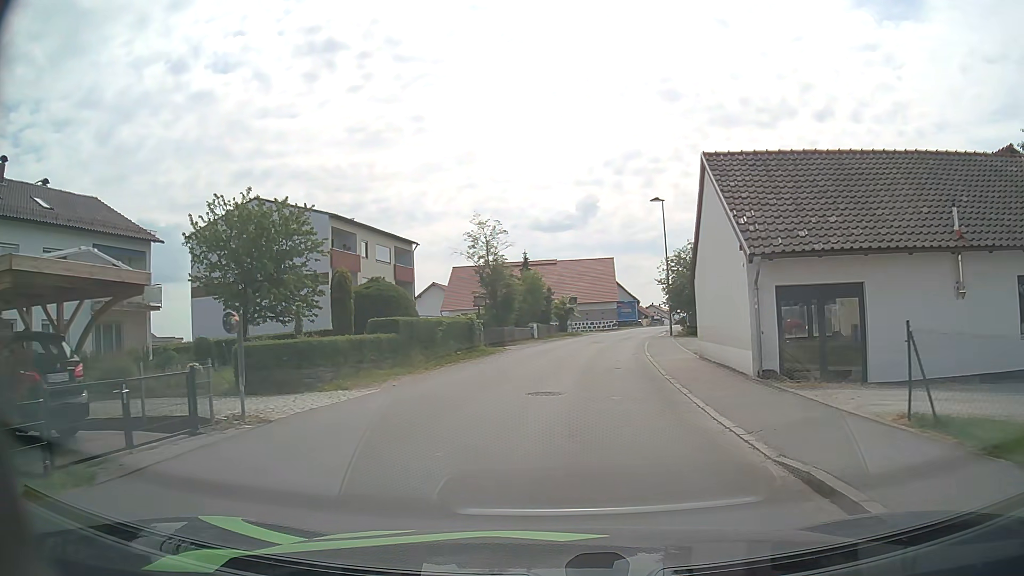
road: unclassified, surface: asphalt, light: Day
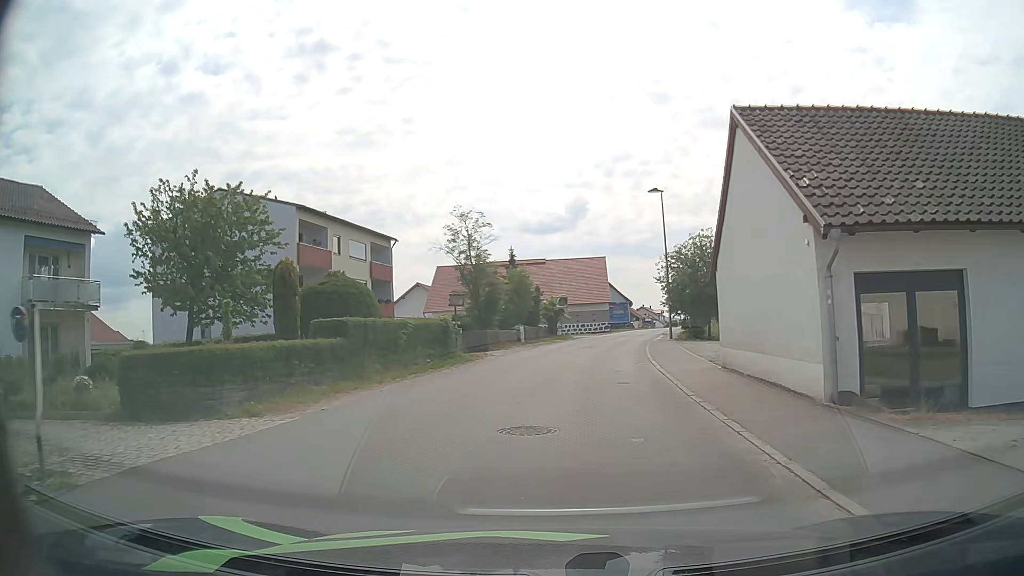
(0.0, +4.3) m; +1°
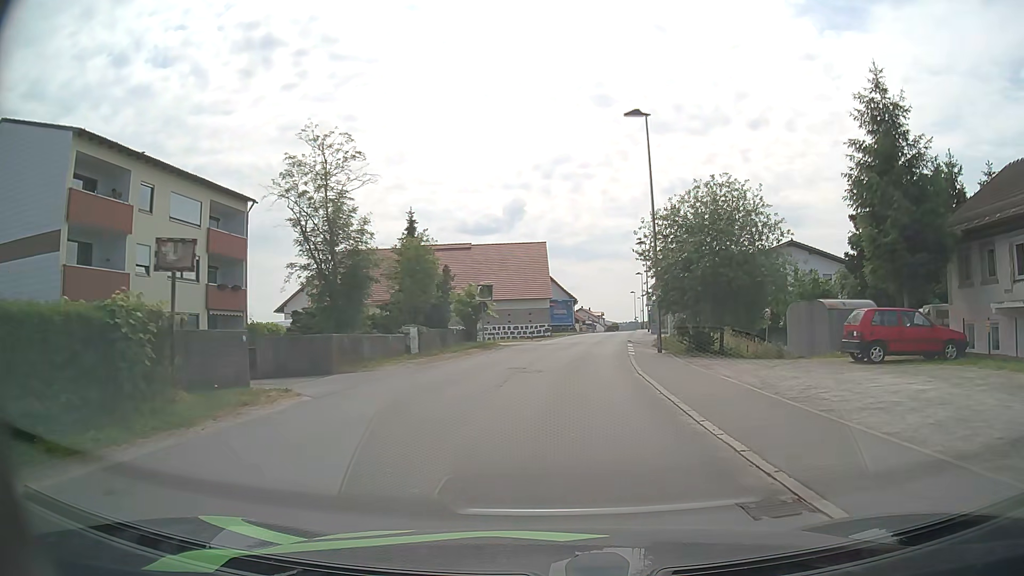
(+0.8, +17.6) m; +5°
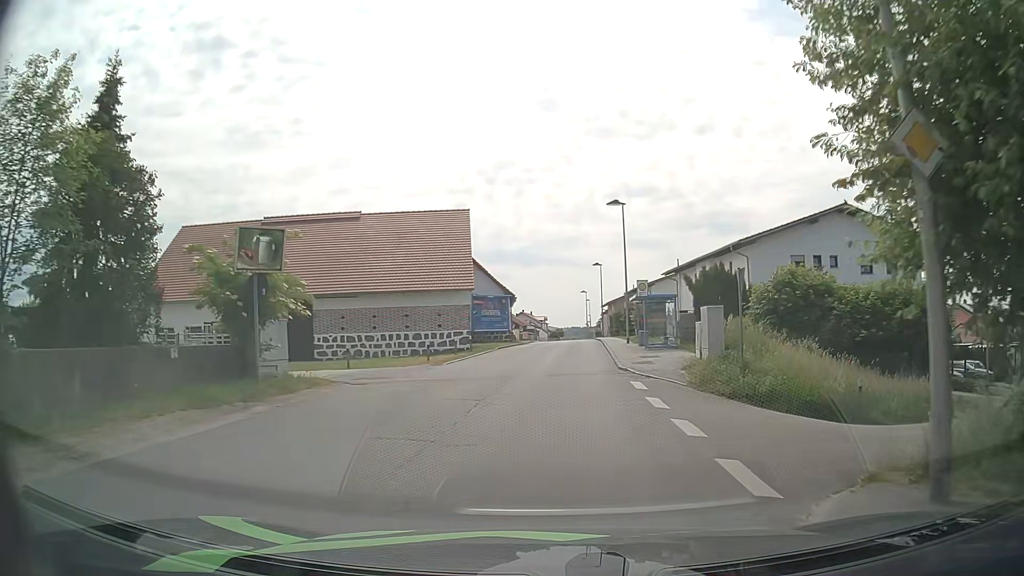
(+1.3, +22.7) m; +6°
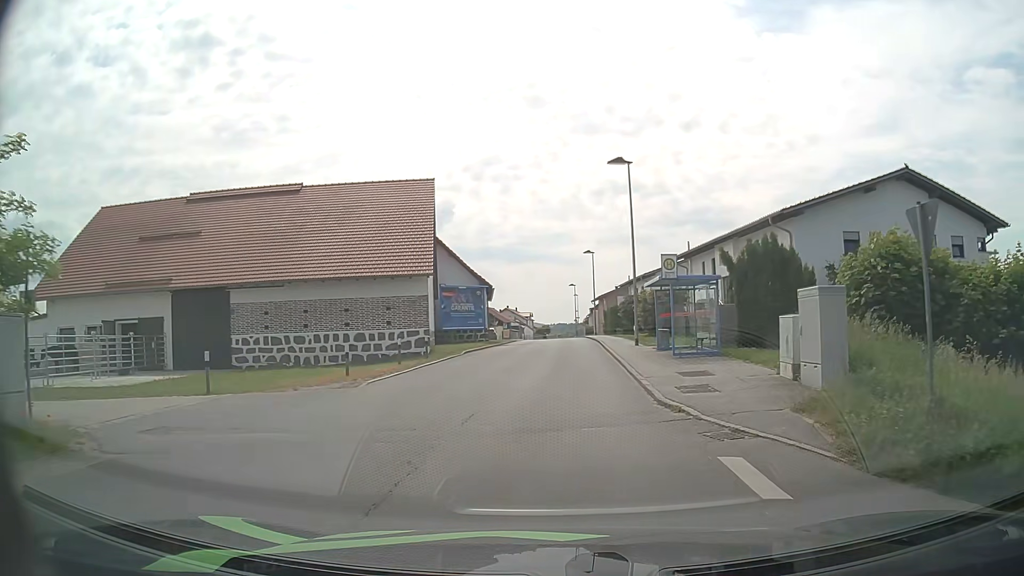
(+0.1, +9.3) m; +1°
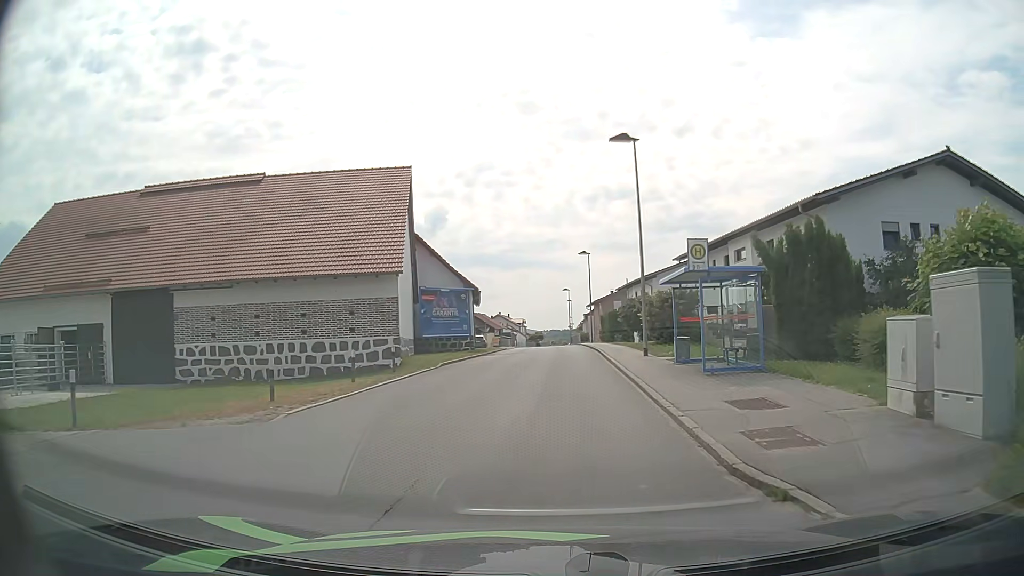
(0.0, +4.6) m; 0°
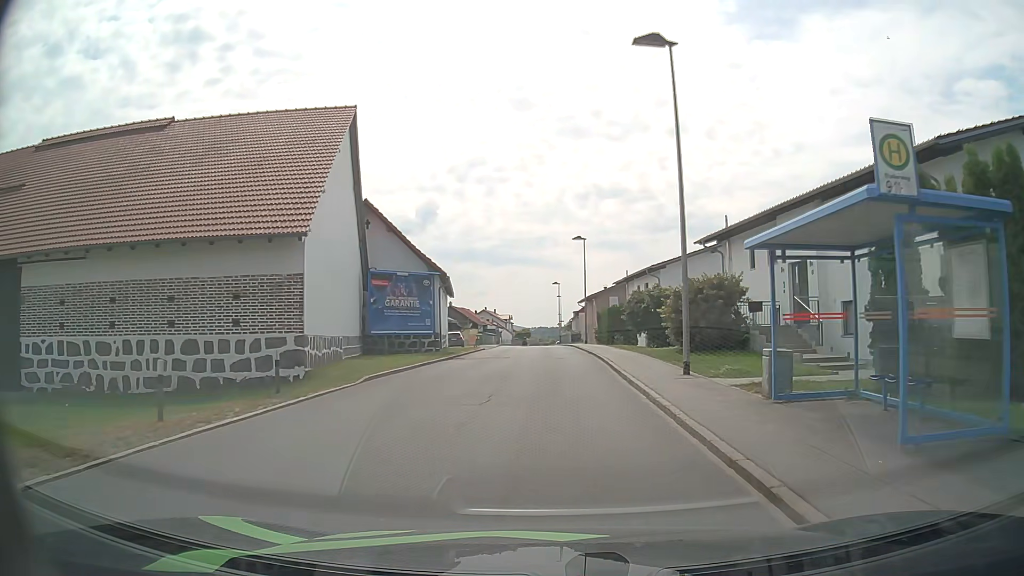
(+0.1, +9.0) m; +1°
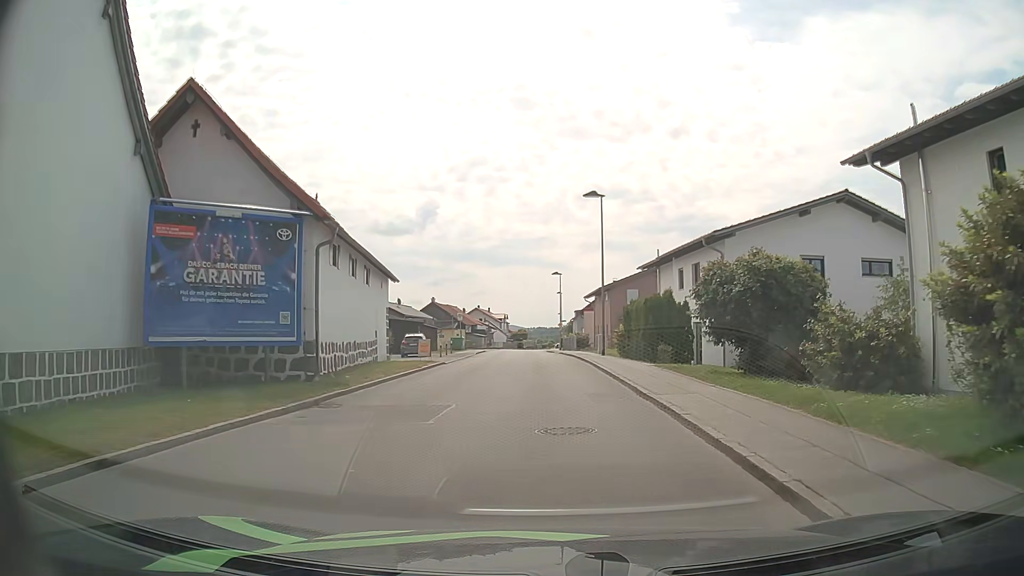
(+0.1, +17.7) m; 0°
(0, +10) (0, +20) (0, +30) (0, +40) (-1, +50) (-1, +60) (-1, +70) (-1, +80) (-1, +90) (-1, +100) m
